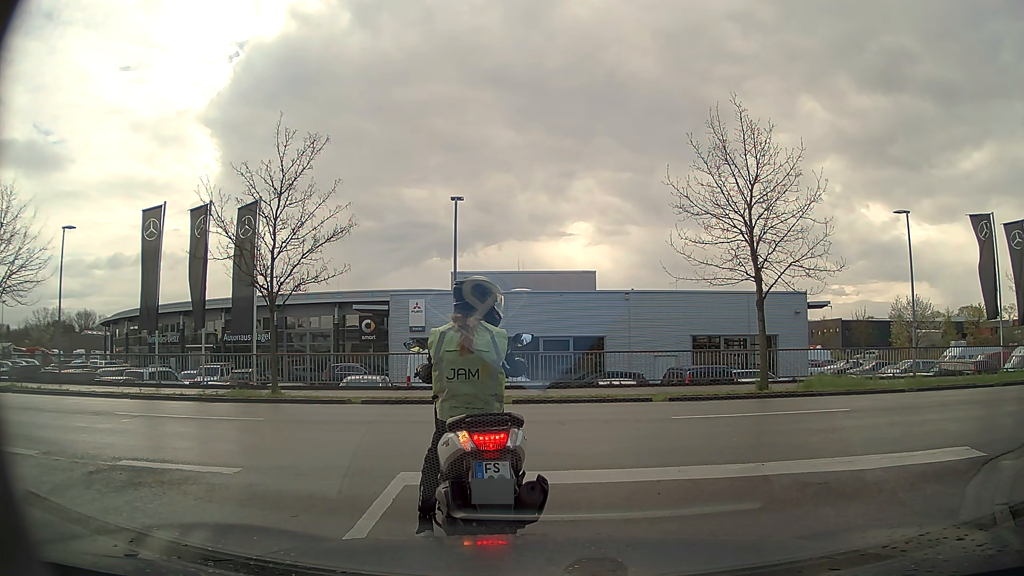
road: residential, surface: asphalt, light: Day
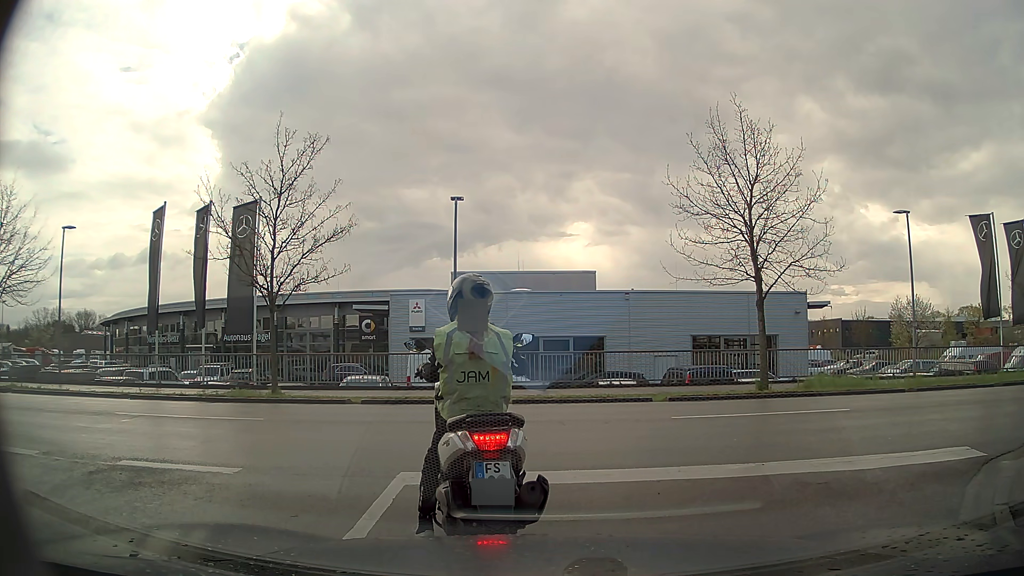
(0.0, 0.0) m; 0°
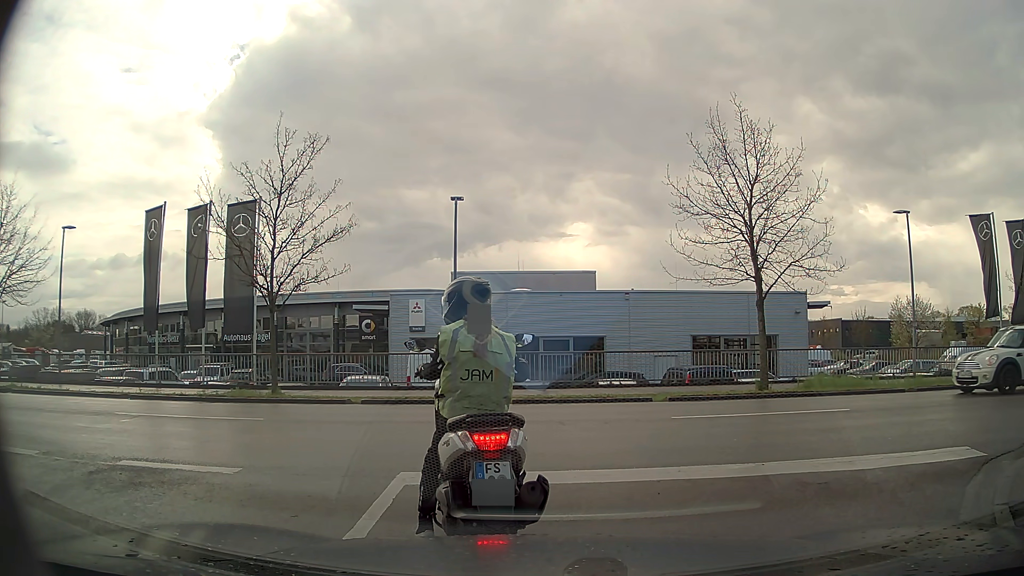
(0.0, 0.0) m; 0°
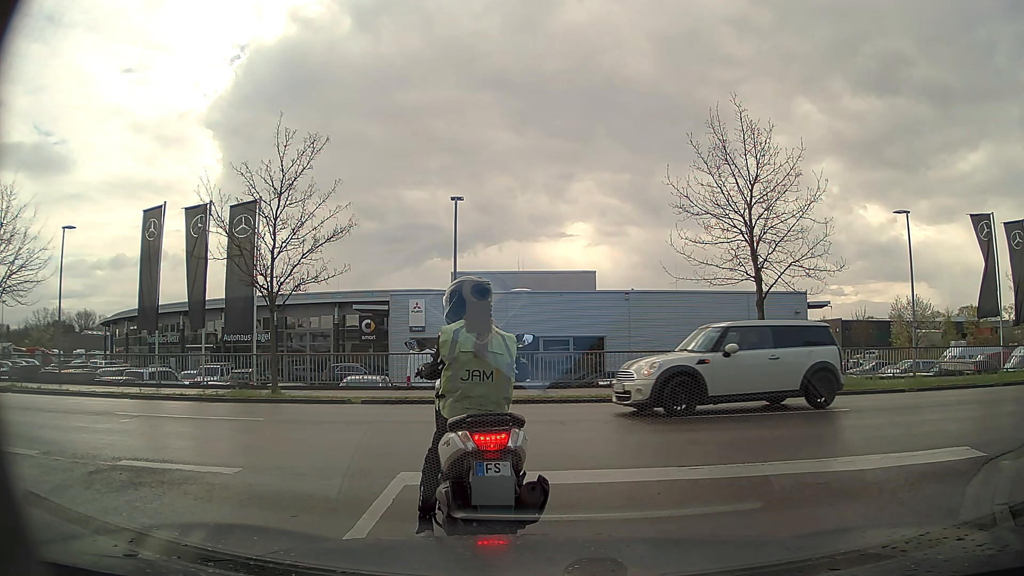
(0.0, 0.0) m; 0°
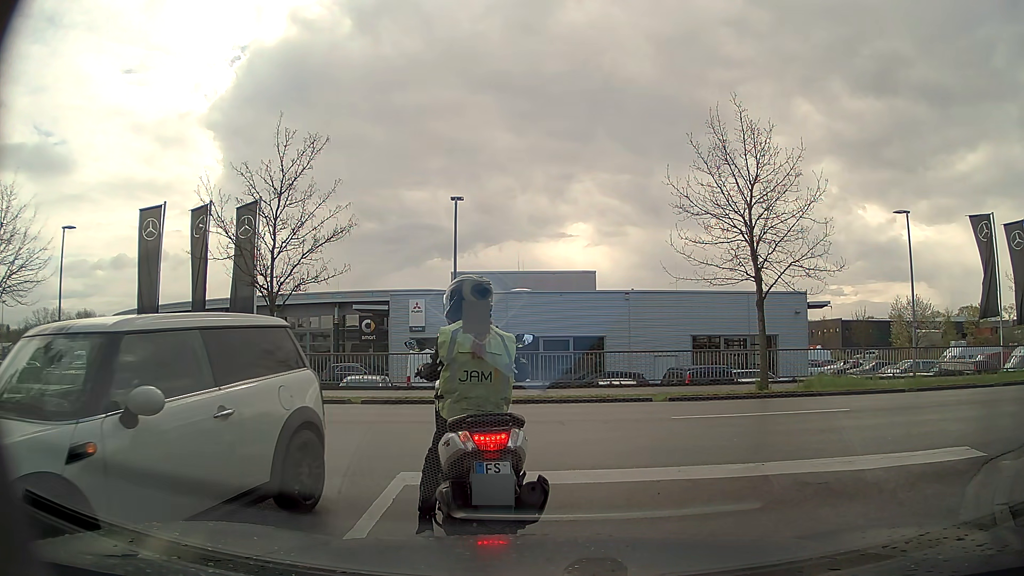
(0.0, 0.0) m; 0°
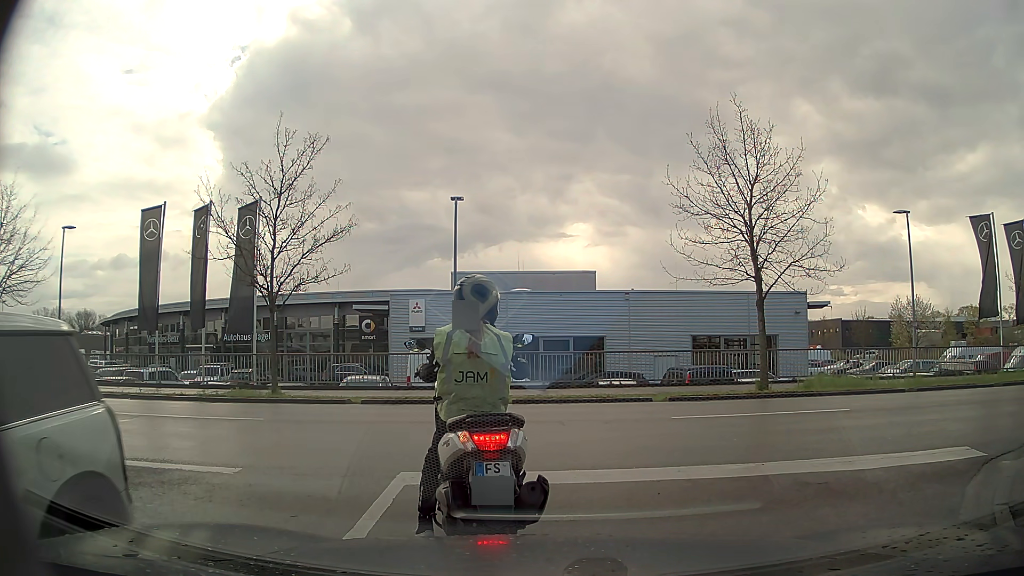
(0.0, 0.0) m; 0°
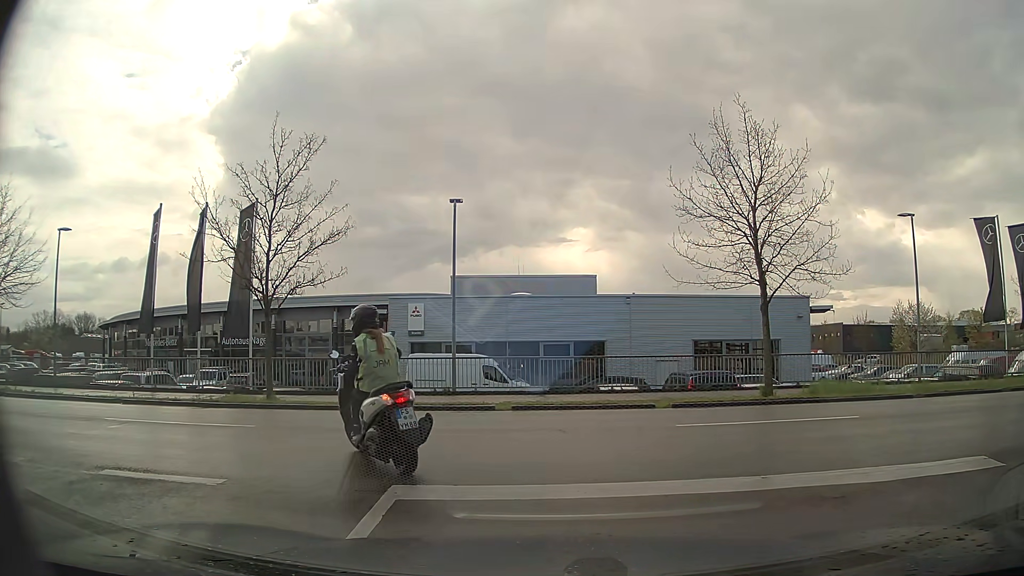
(0.0, +0.4) m; 0°
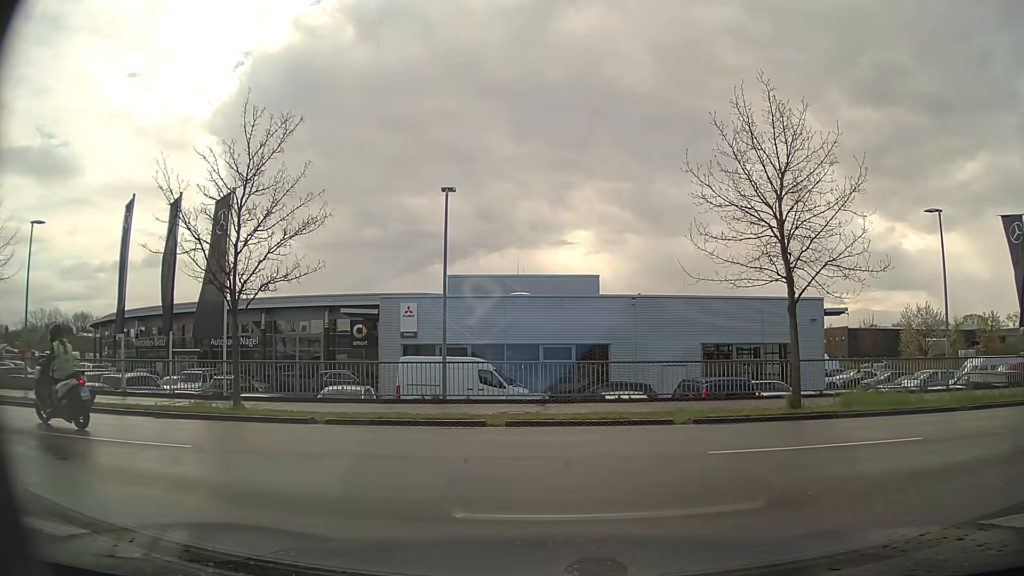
(0.0, +2.0) m; 0°
